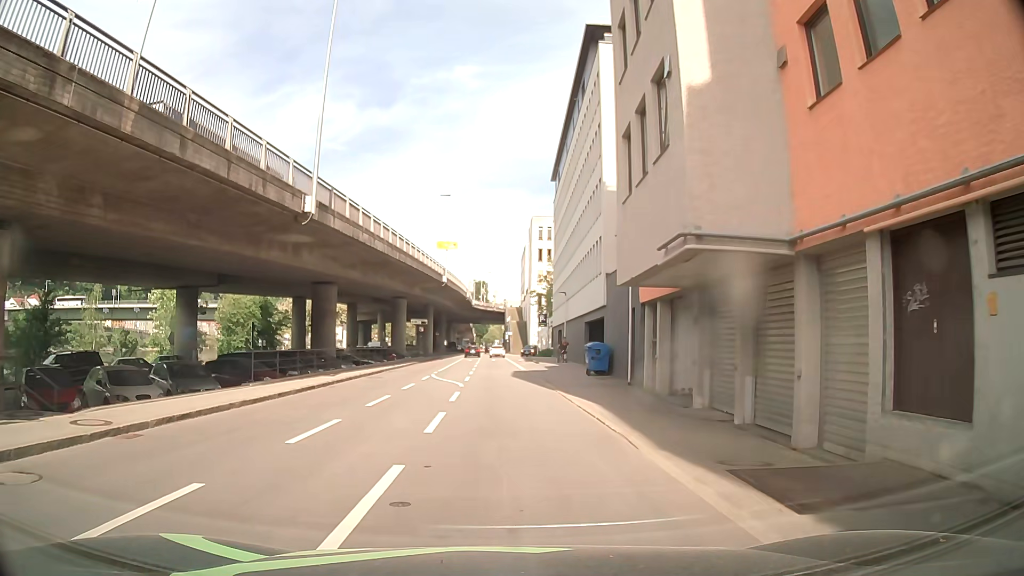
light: Day
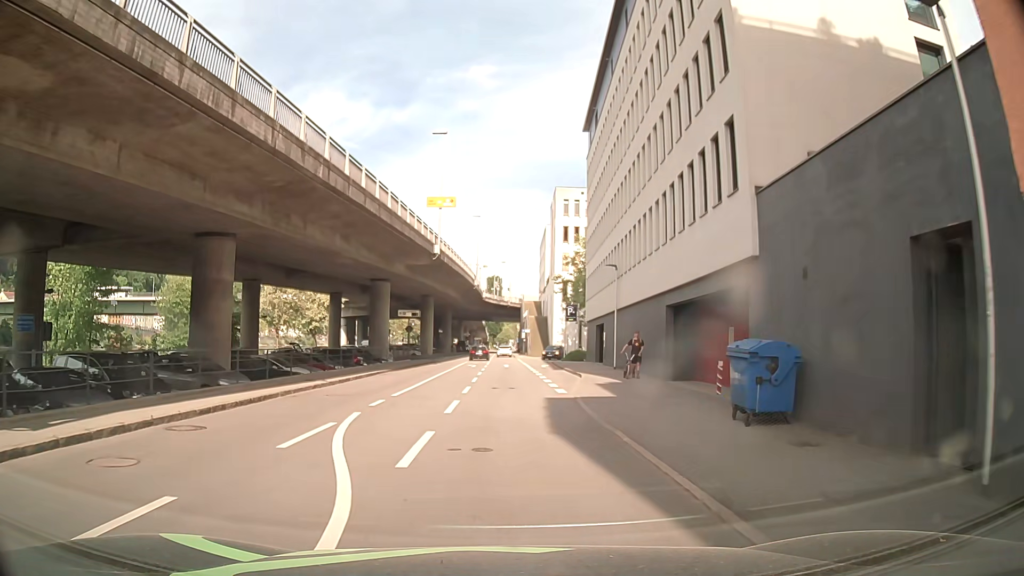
(-0.3, +18.8) m; -2°
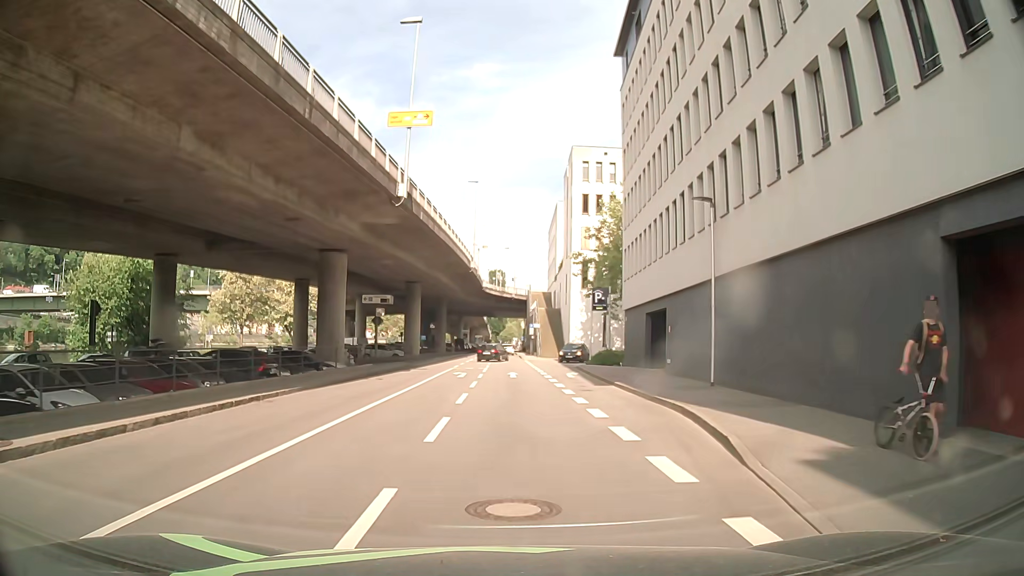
(0.0, +16.3) m; 0°
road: residential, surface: asphalt
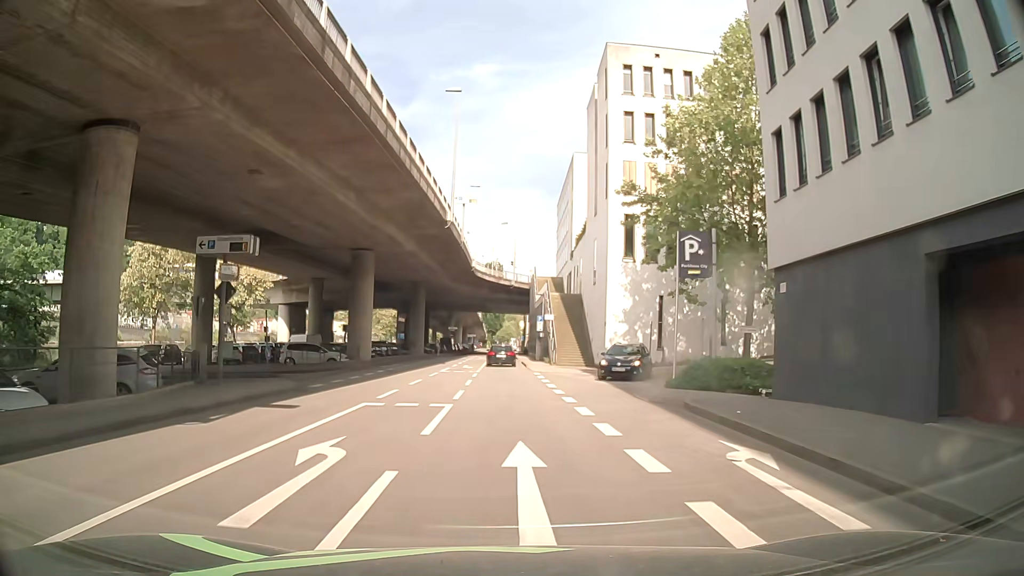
(+0.3, +23.4) m; +2°
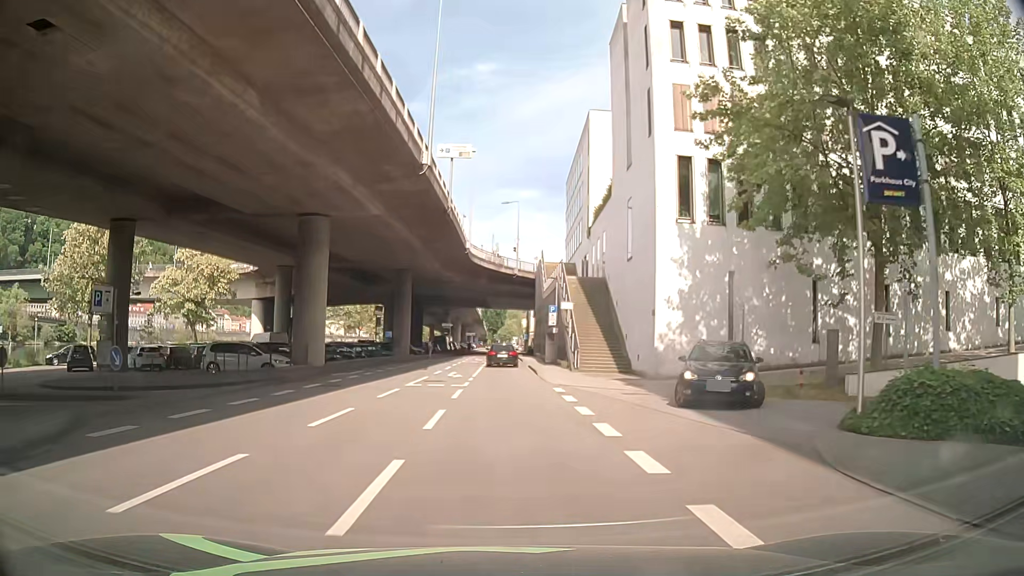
(0.0, +12.1) m; -2°
(0, +10) (0, +20) (0, +30) (0, +40) (0, +50) (0, +60) (0, +70) (0, +80) (-1, +90) (-1, +100) m
